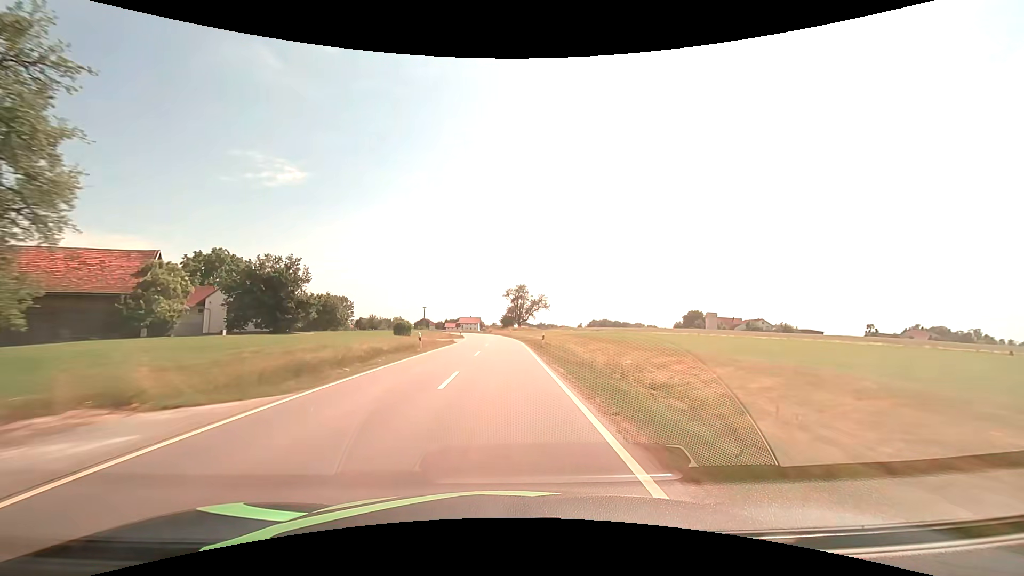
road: tertiary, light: Day
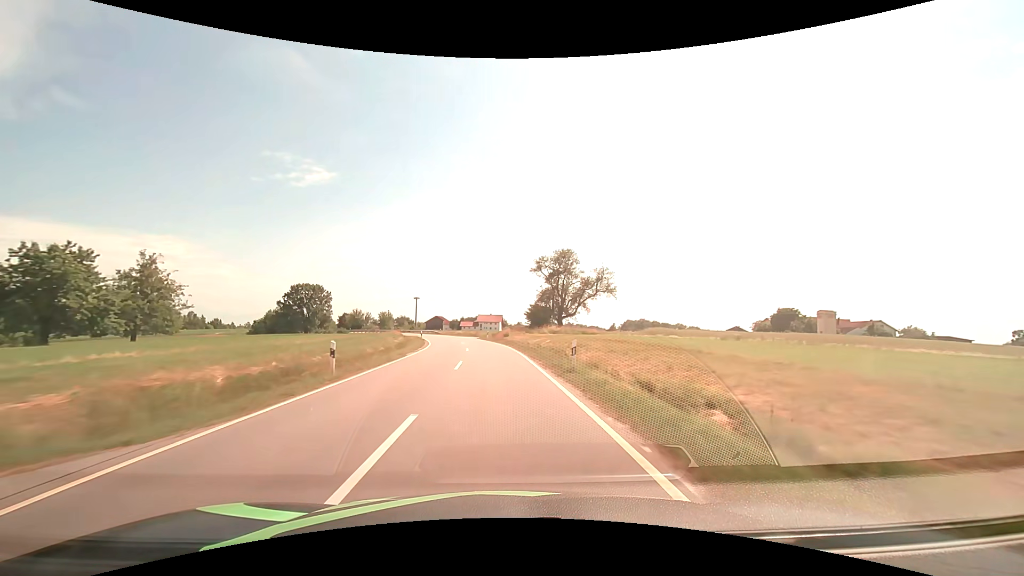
(-0.8, +55.3) m; -3°
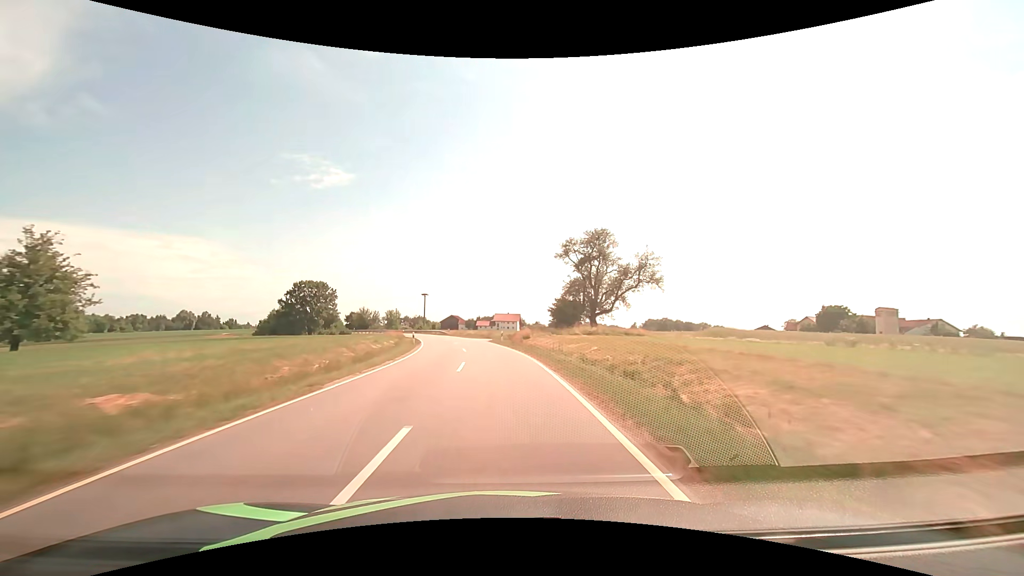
(-0.2, +13.1) m; -2°
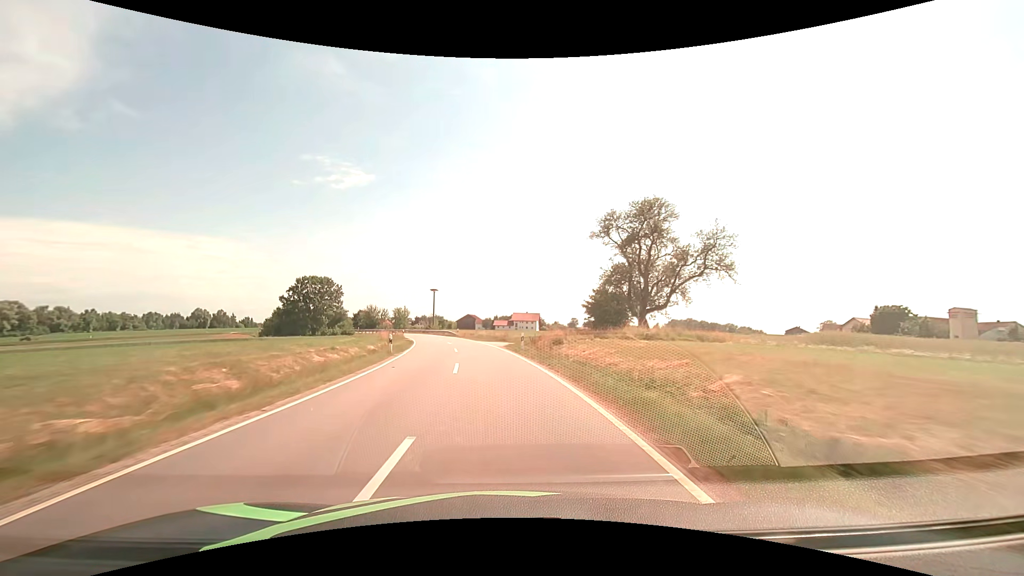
(-0.2, +12.8) m; -2°
